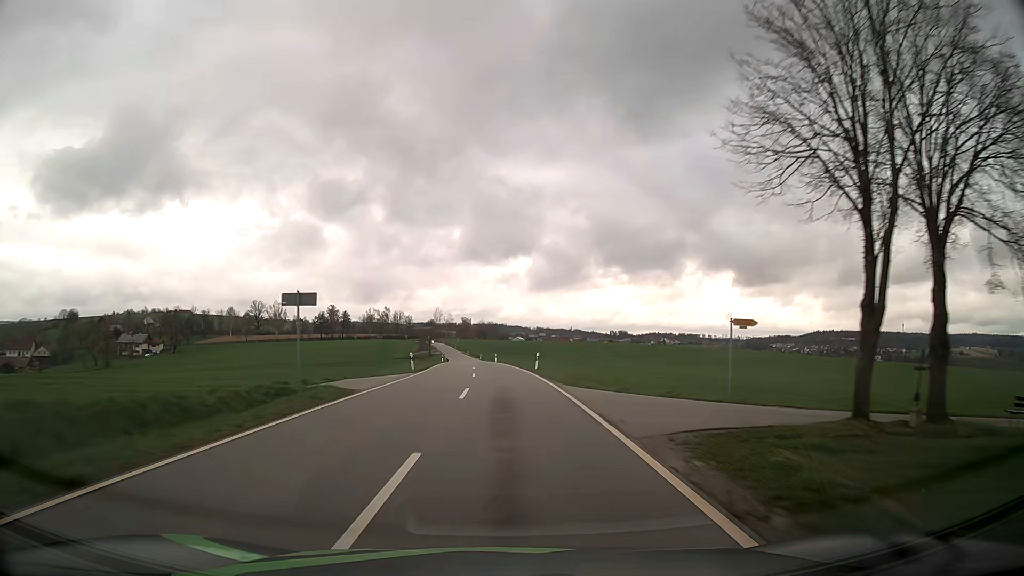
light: Day
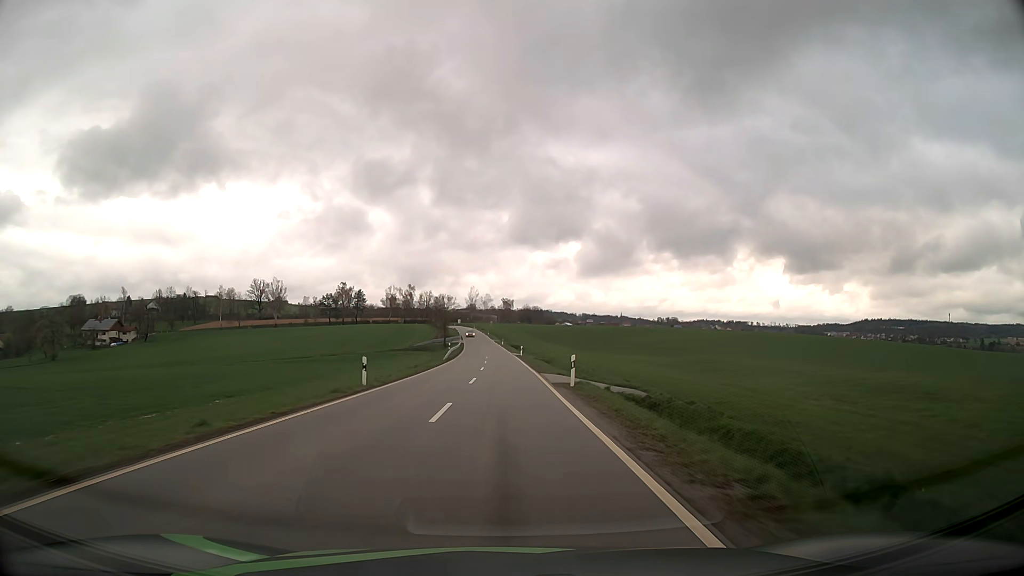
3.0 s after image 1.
(-2.0, +65.5) m; -4°
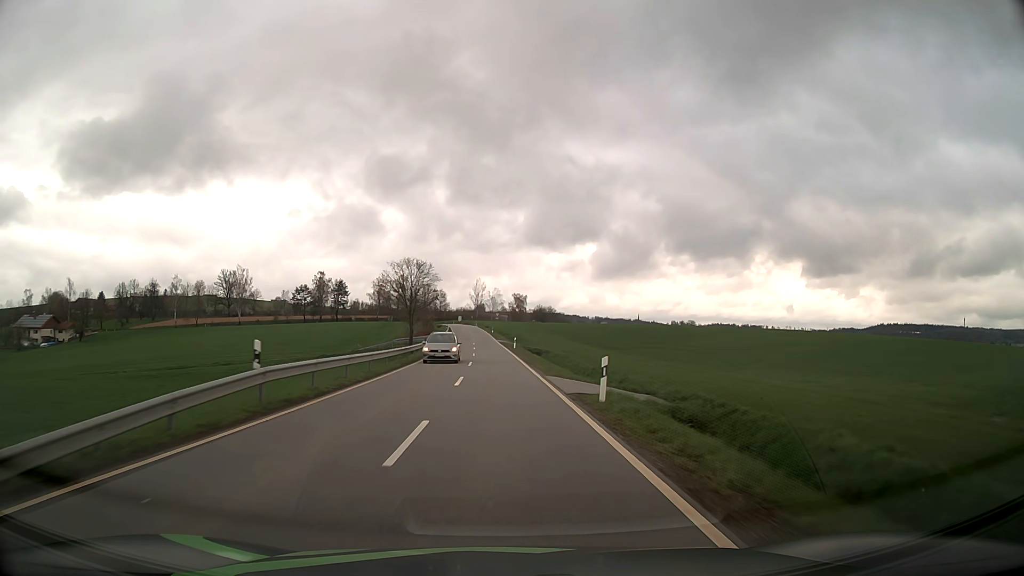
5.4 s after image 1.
(-0.4, +53.3) m; -1°
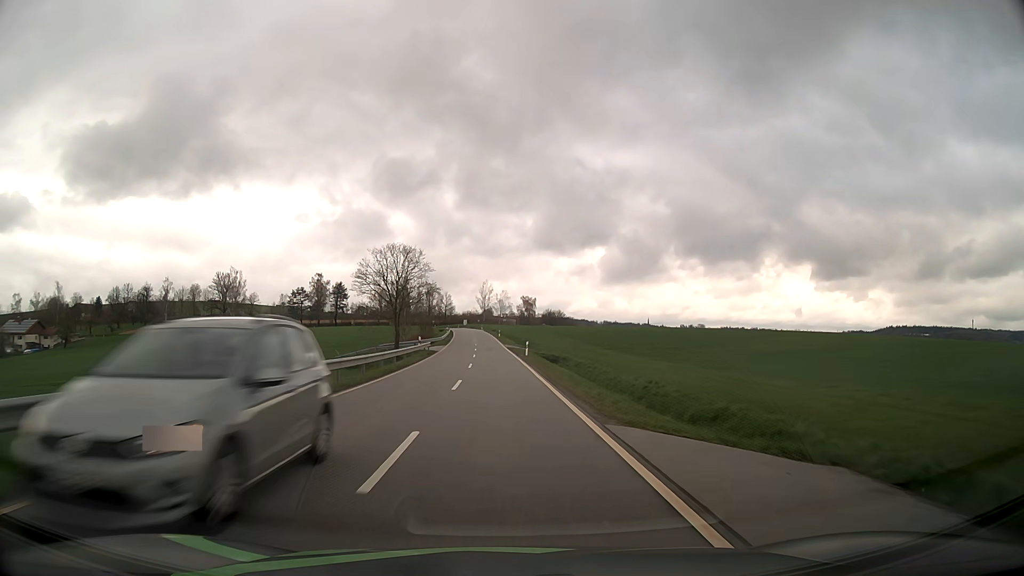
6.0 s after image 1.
(-0.1, +13.4) m; -1°
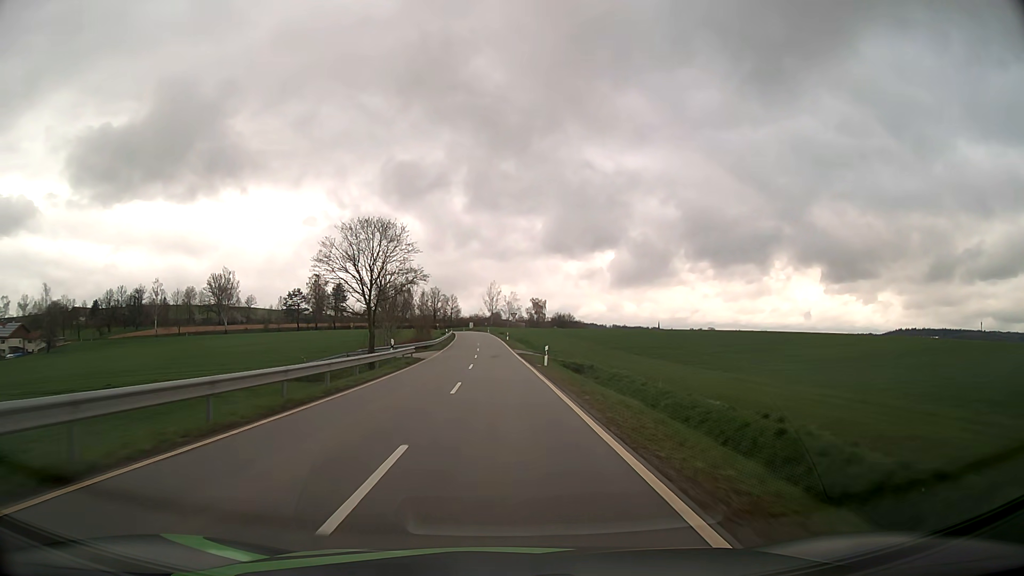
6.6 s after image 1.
(-0.1, +13.4) m; -1°
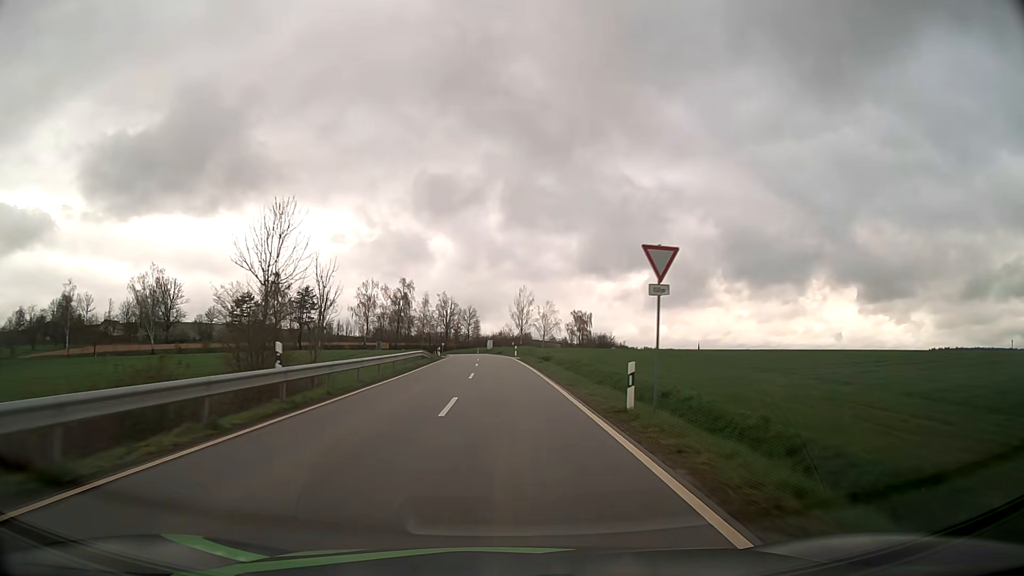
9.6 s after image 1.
(-1.6, +65.6) m; -3°
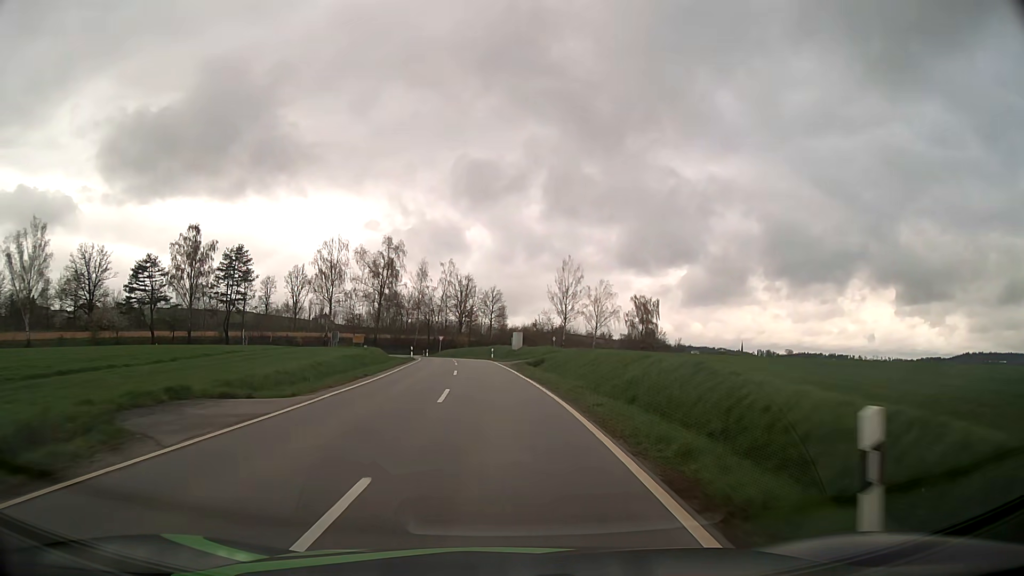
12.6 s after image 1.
(-0.9, +57.7) m; -2°
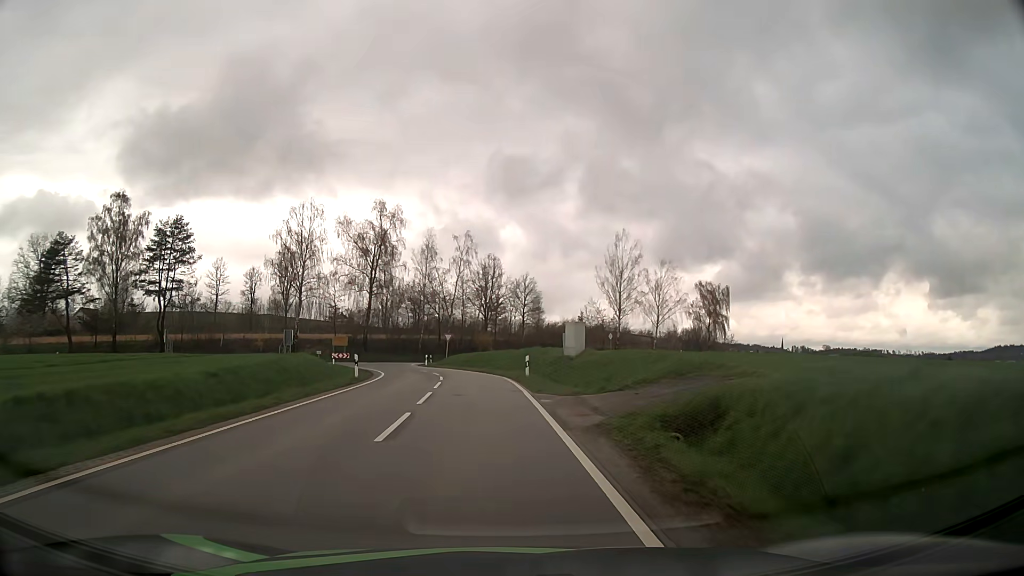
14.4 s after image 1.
(-0.6, +30.1) m; -3°
(0, +10) (-1, +20) (-2, +30) (-4, +40) (-7, +49) (-10, +59) (-9, +69) (-3, +76) (+5, +82) (+14, +88) m
